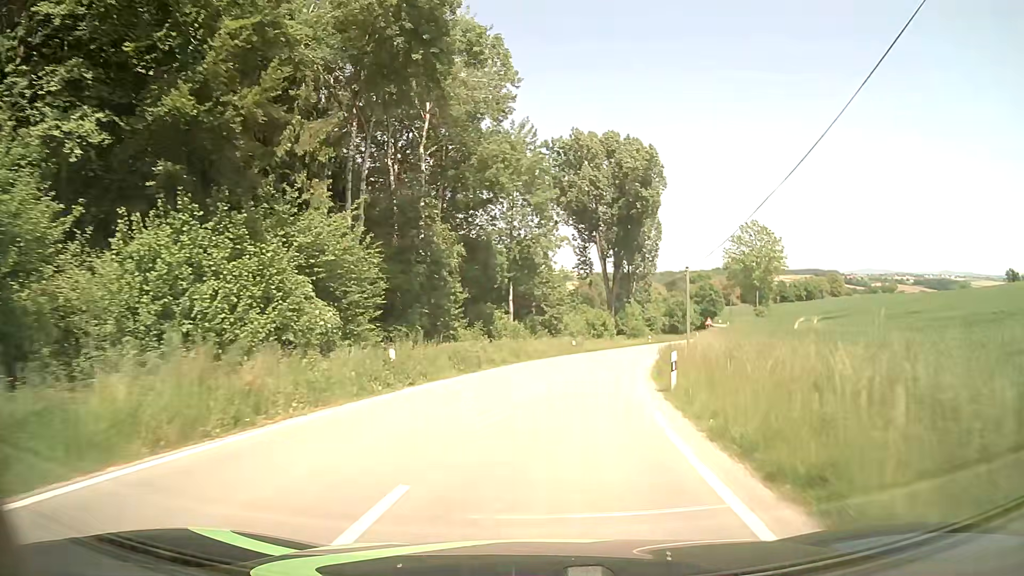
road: tertiary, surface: asphalt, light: Day
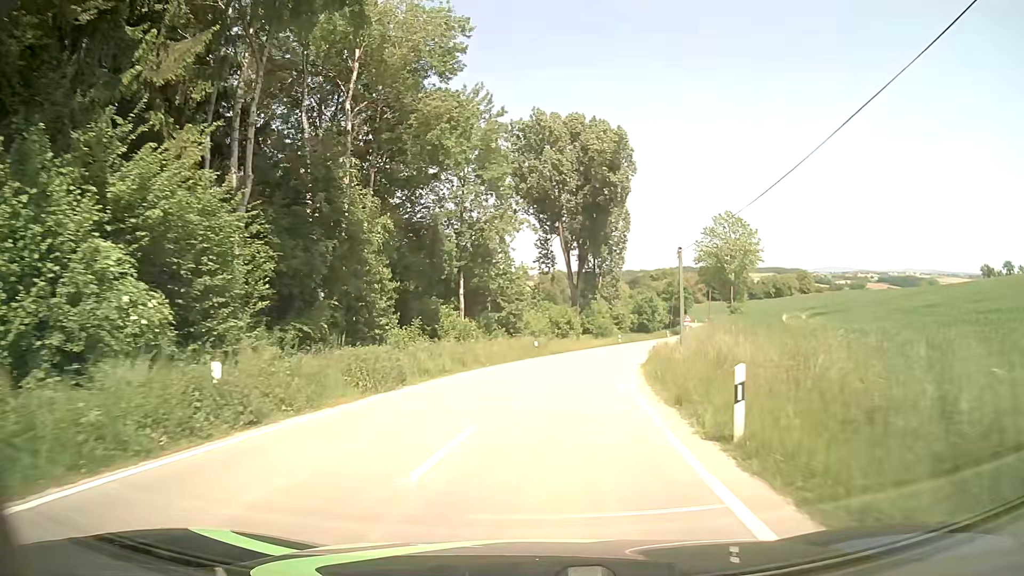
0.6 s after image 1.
(+0.3, +8.0) m; +3°
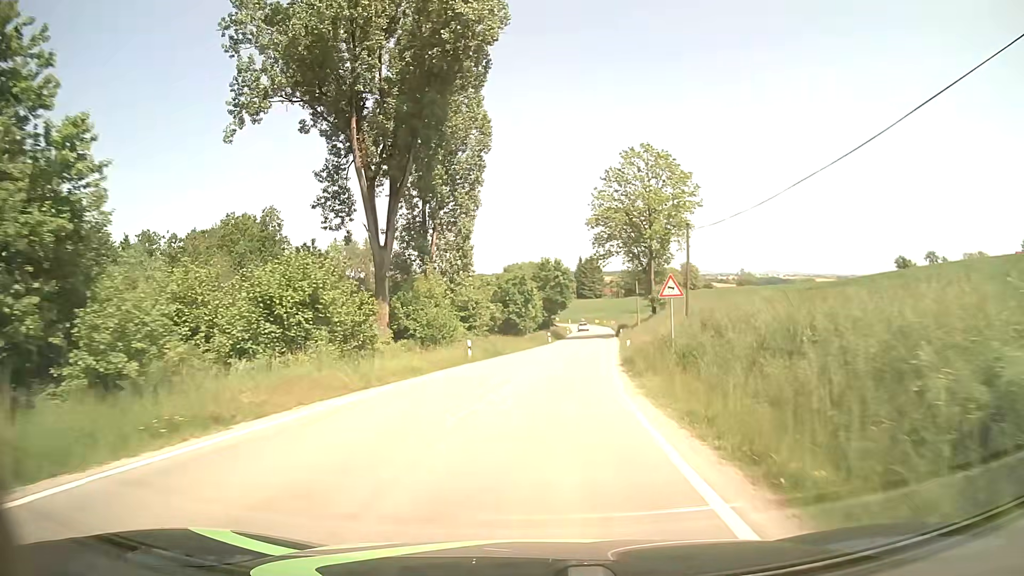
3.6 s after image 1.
(+5.0, +42.3) m; +12°
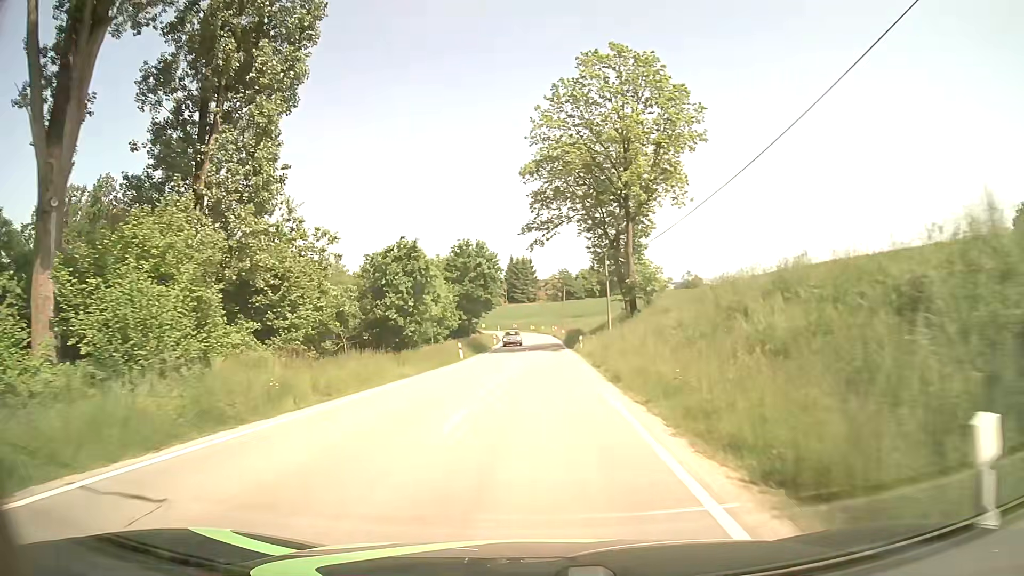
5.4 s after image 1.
(+1.7, +27.6) m; +6°
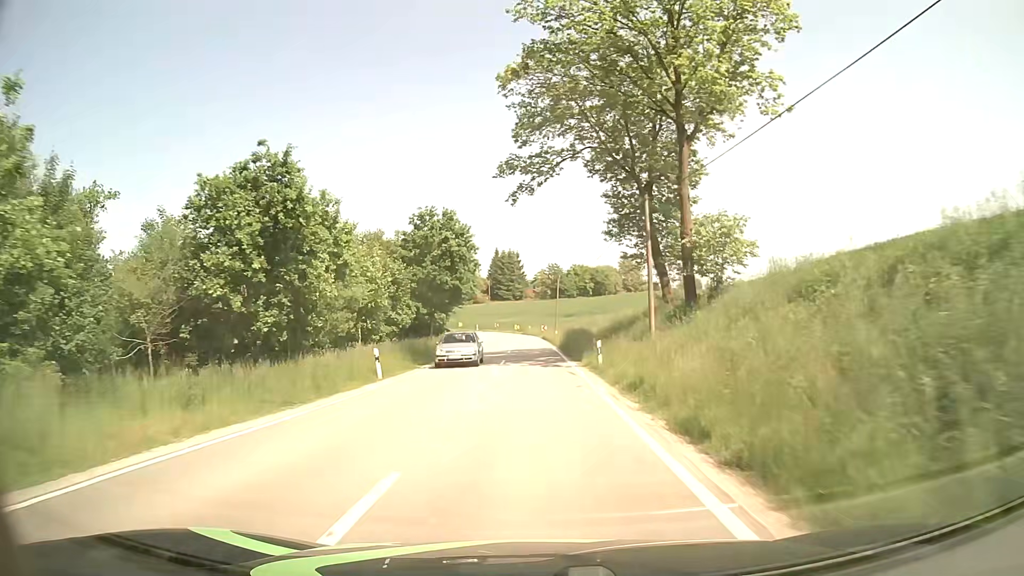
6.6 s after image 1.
(+0.1, +18.9) m; +1°
